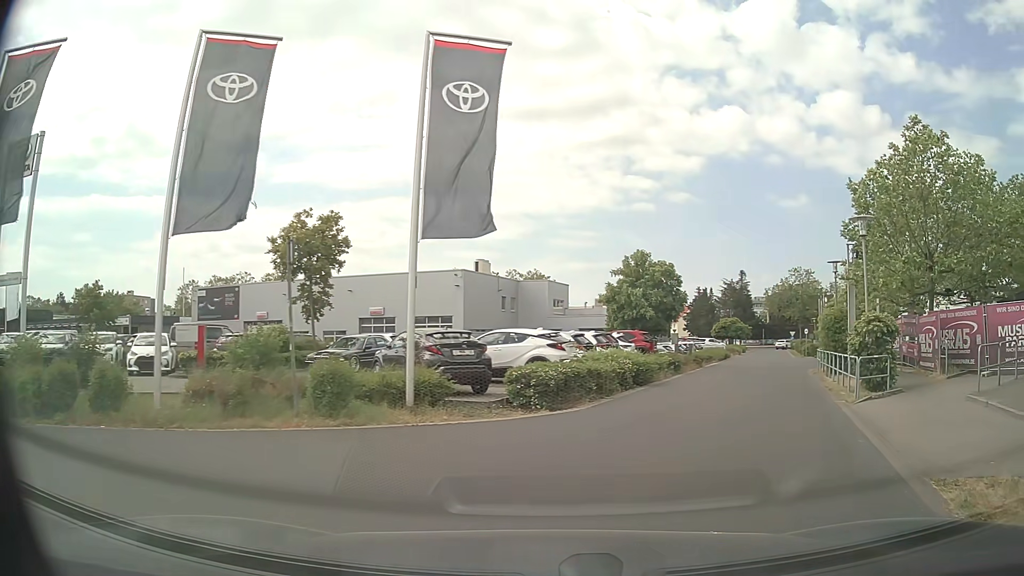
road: service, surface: asphalt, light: Day
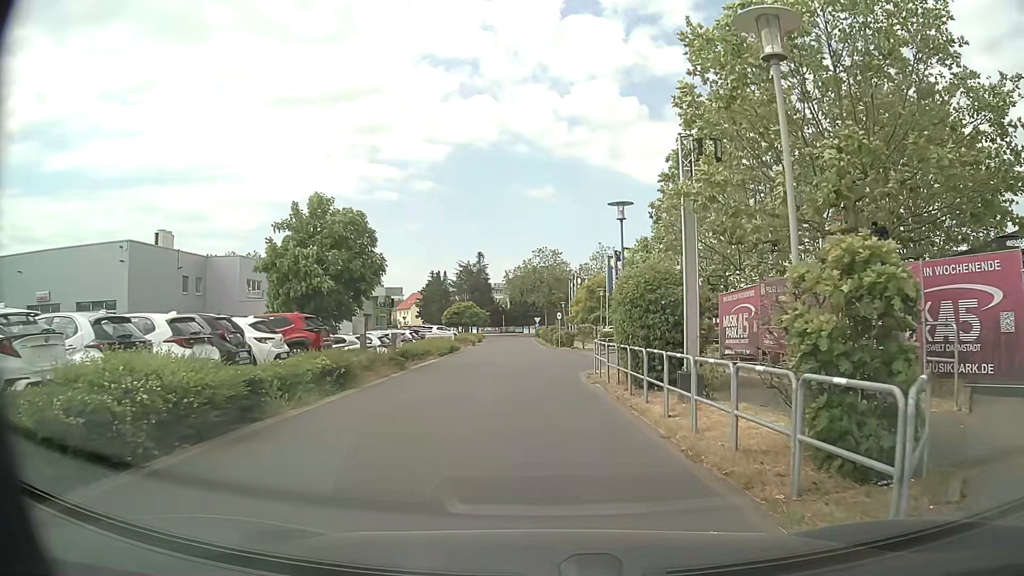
(+3.2, +11.9) m; +22°
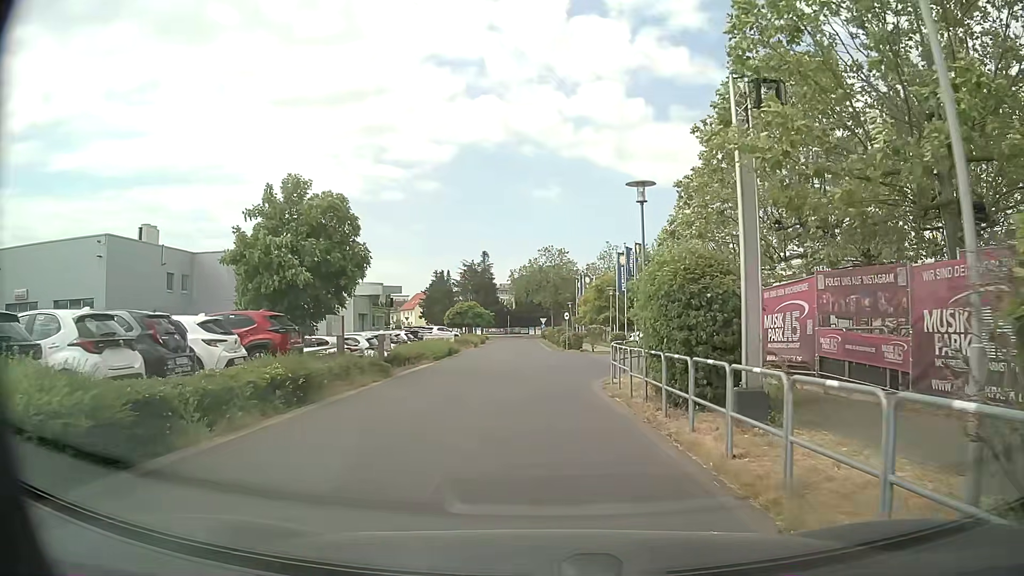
(+0.1, +3.1) m; 0°
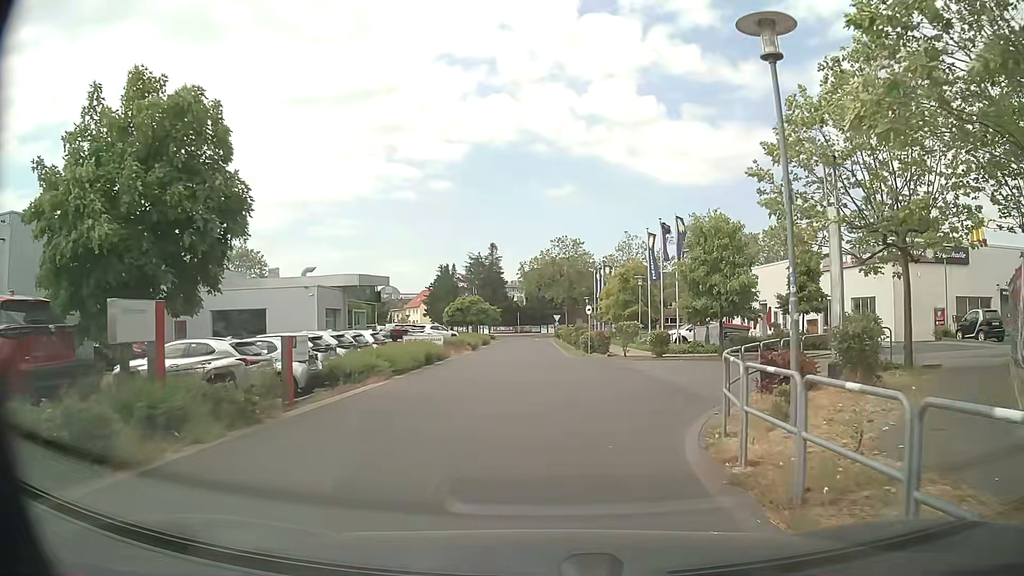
(-0.1, +9.7) m; 0°
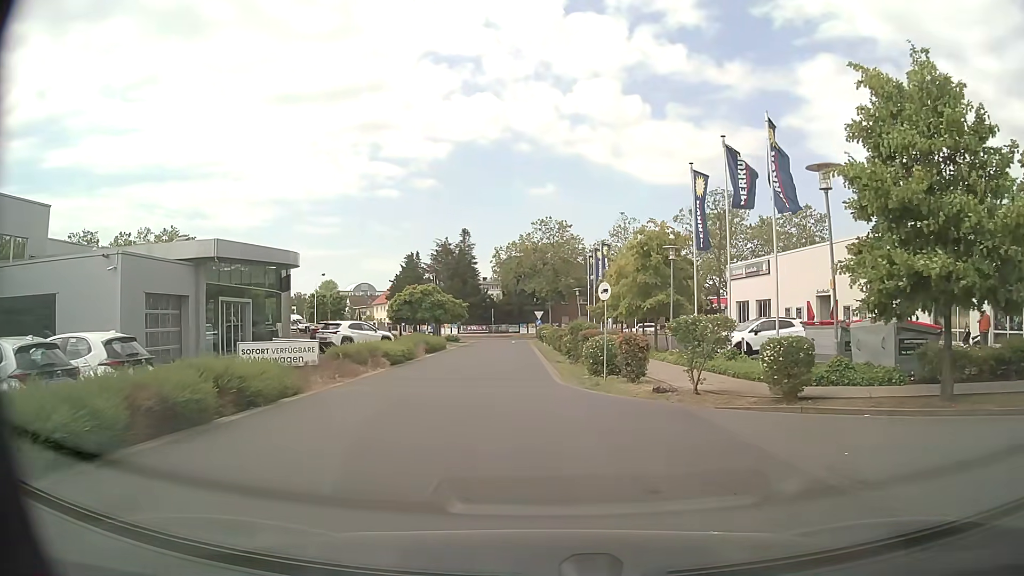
(+0.1, +16.6) m; +1°
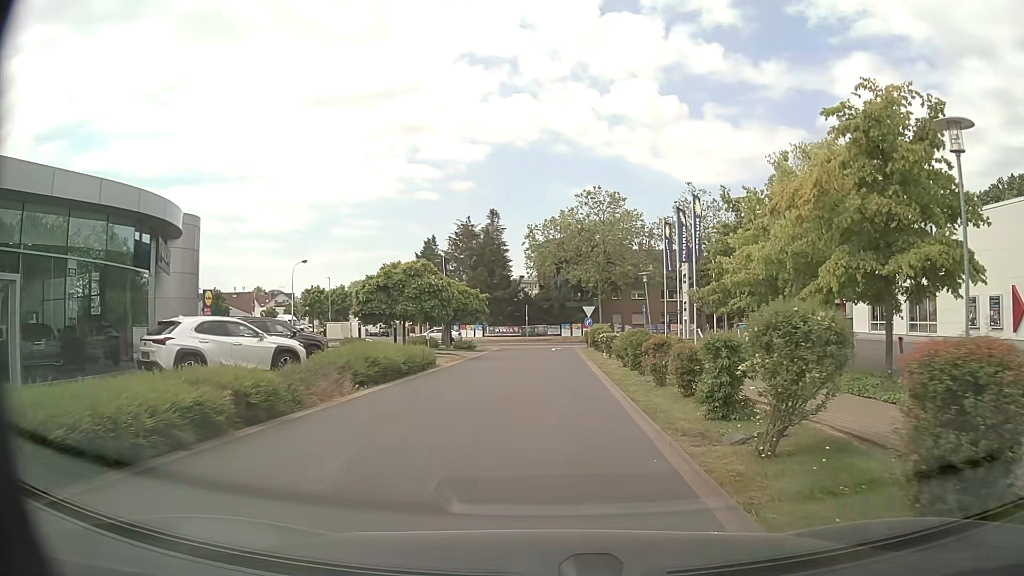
(-0.7, +18.3) m; -3°
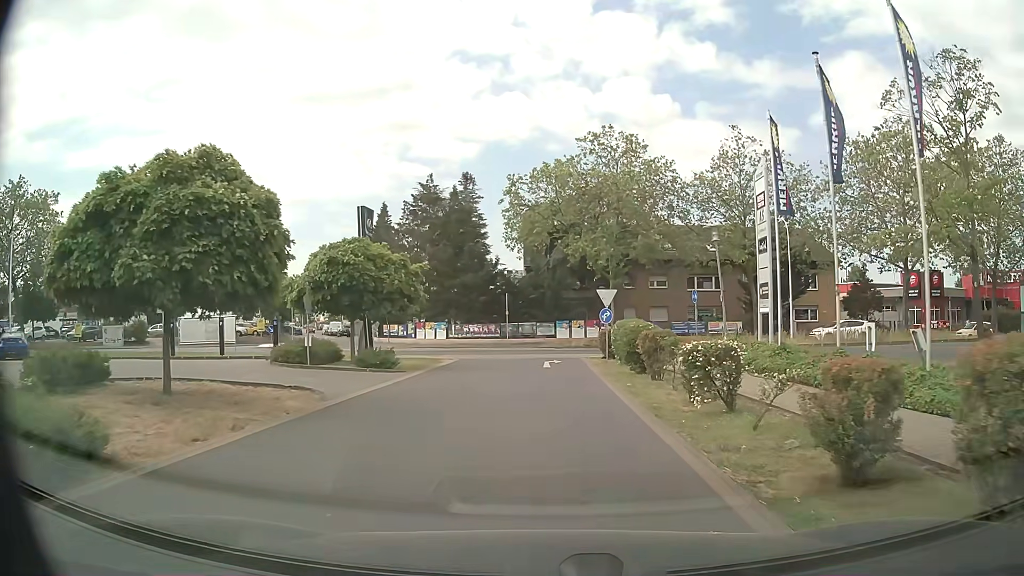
(0.0, +19.5) m; +1°
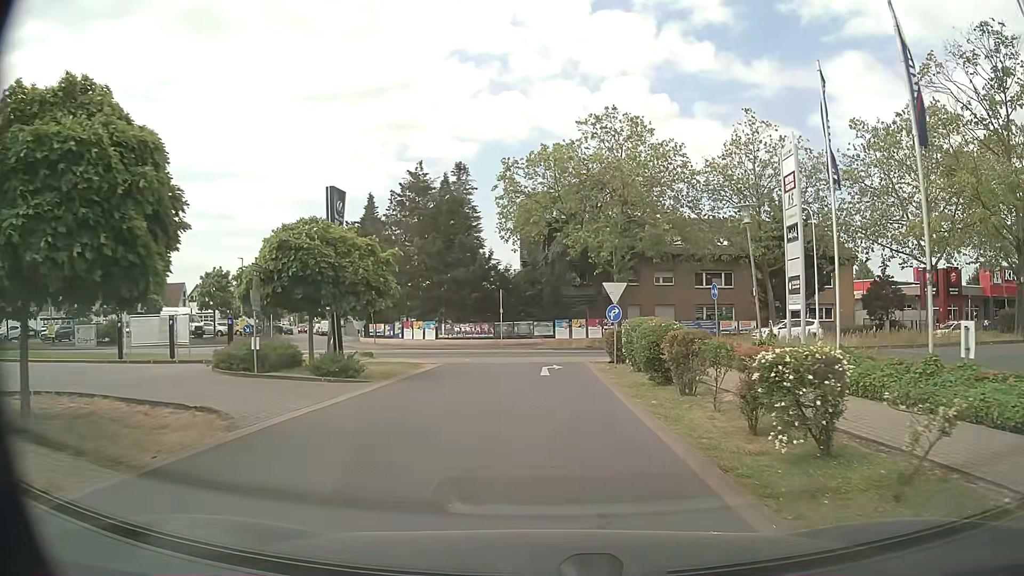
(0.0, +3.9) m; 0°
